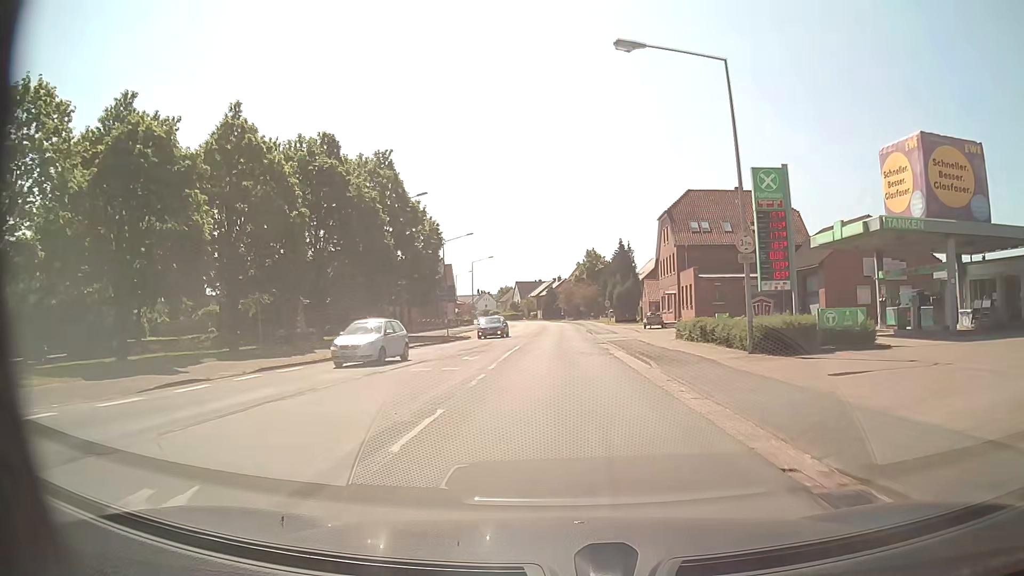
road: secondary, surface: asphalt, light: Day
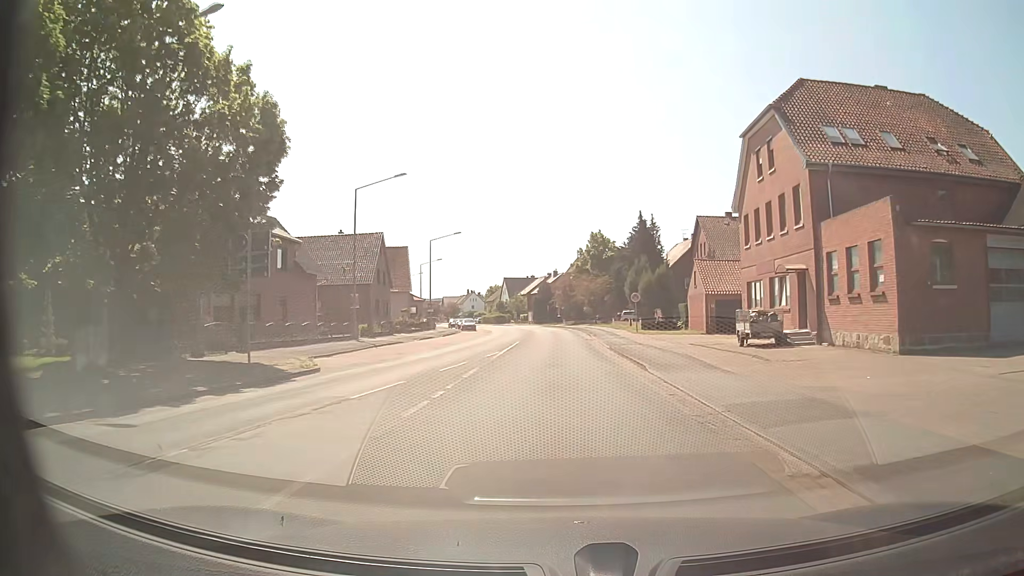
(+0.2, +31.9) m; 0°
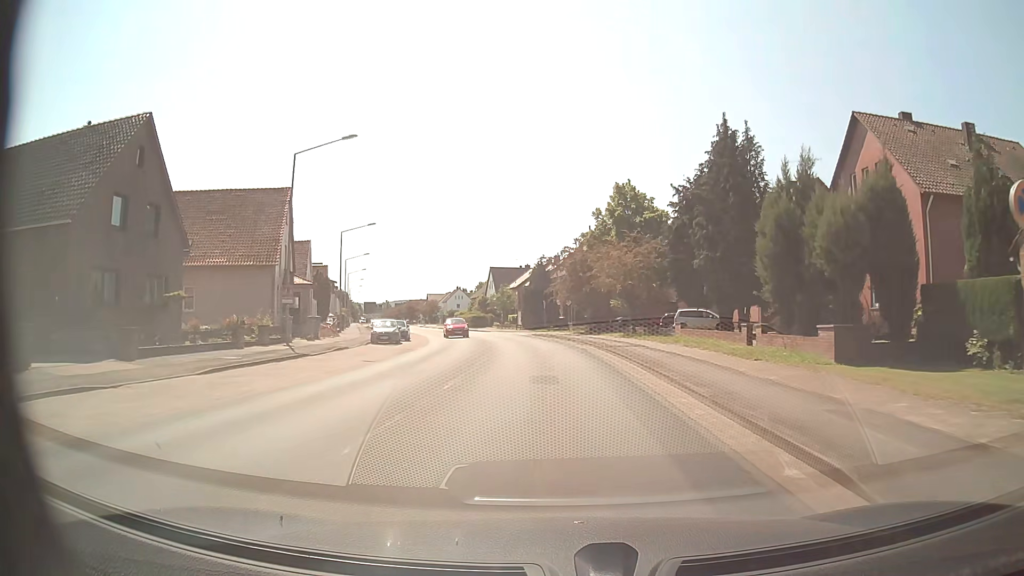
(+0.1, +39.7) m; 0°
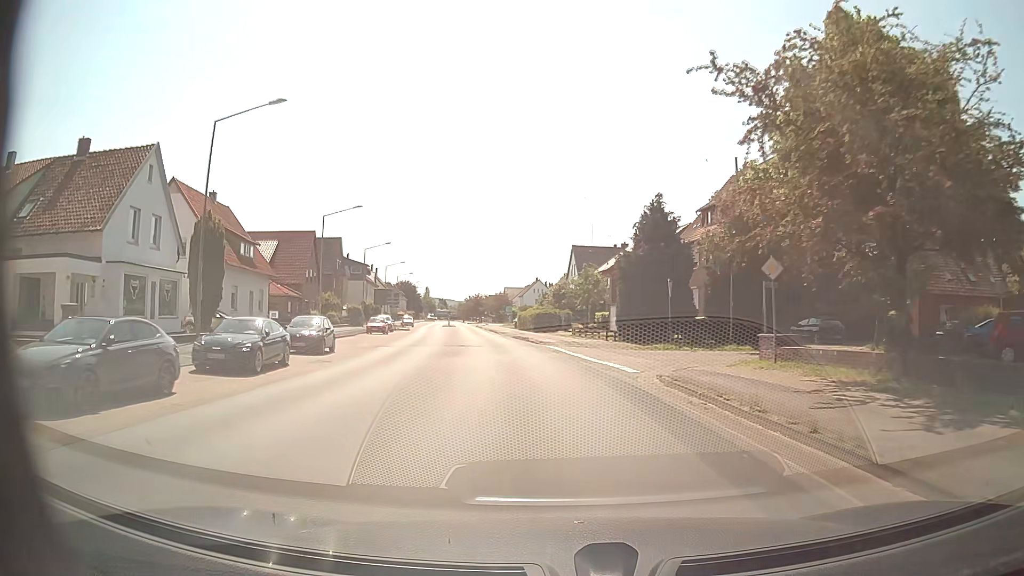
(-1.6, +38.4) m; -7°
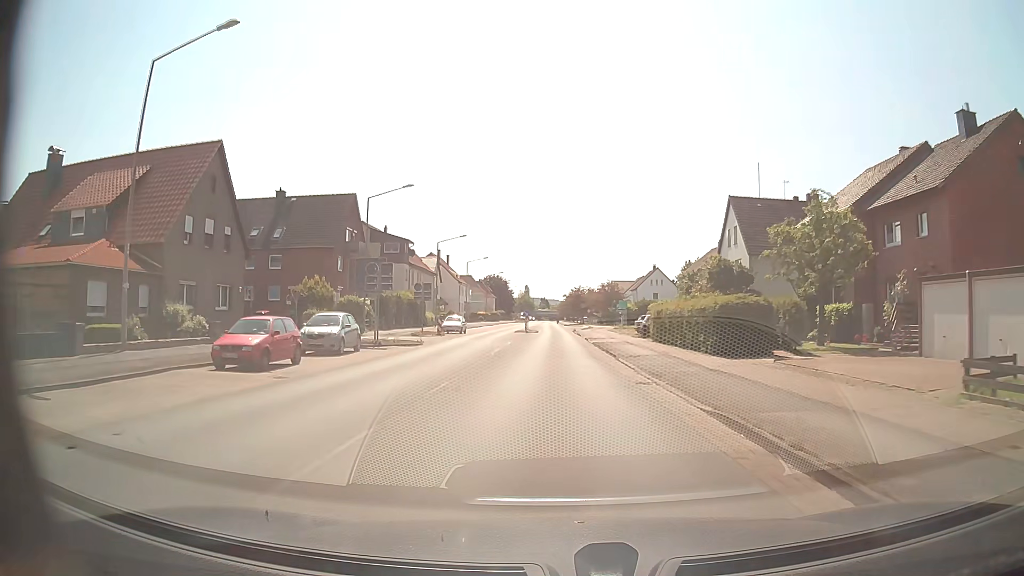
(-3.6, +38.3) m; -8°
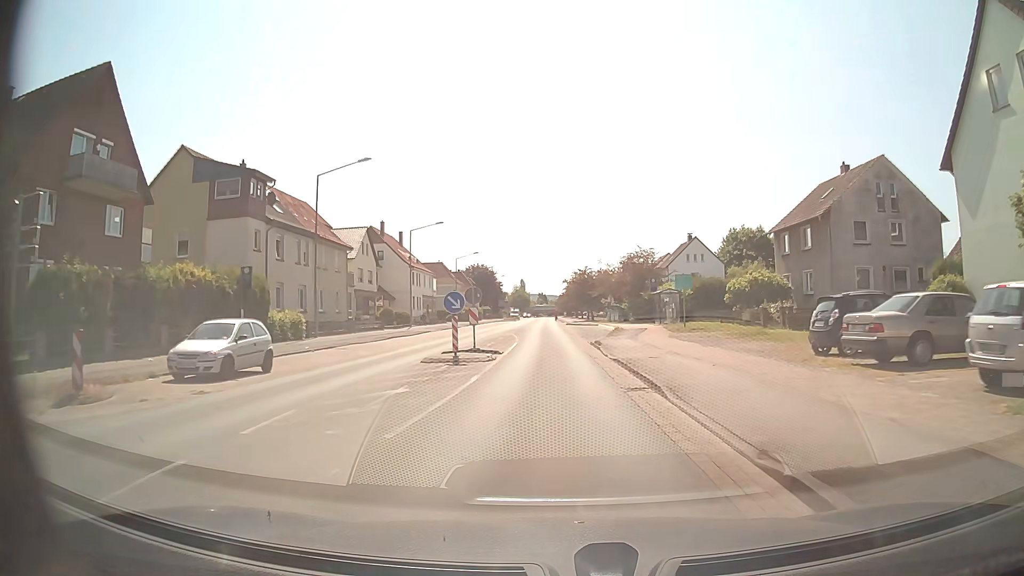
(-0.5, +39.2) m; 0°
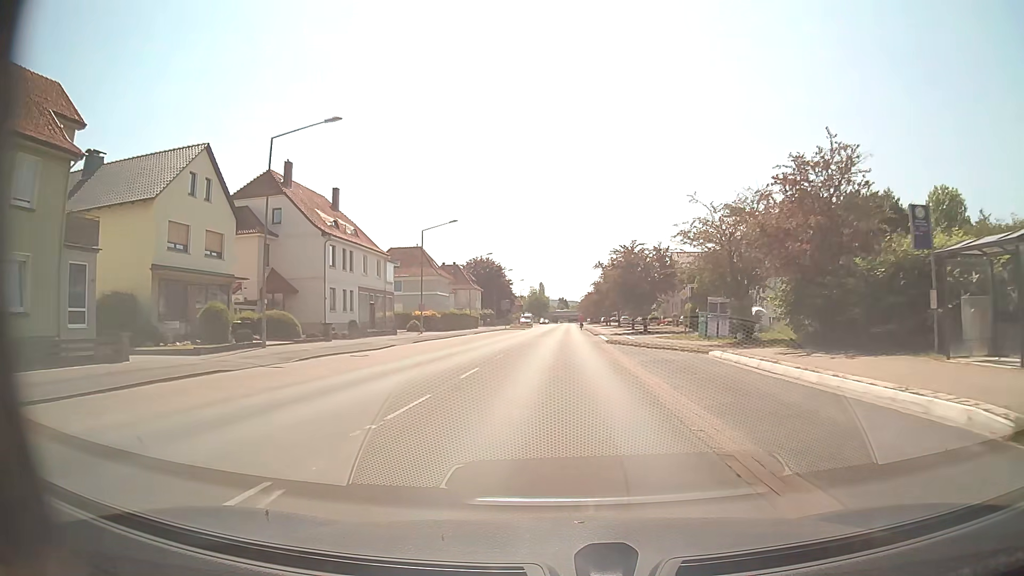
(-0.9, +38.2) m; -2°
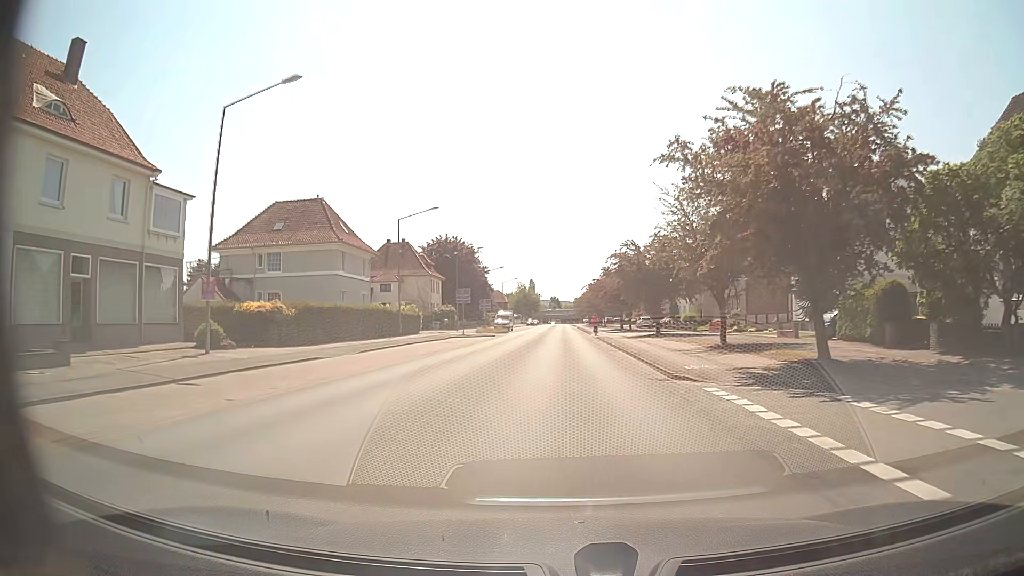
(+0.1, +38.5) m; +1°
(0, +10) (0, +20) (0, +30) (0, +40) (0, +50) (0, +60) (+1, +70) (+1, +80) (+1, +90) (+1, +100) m
